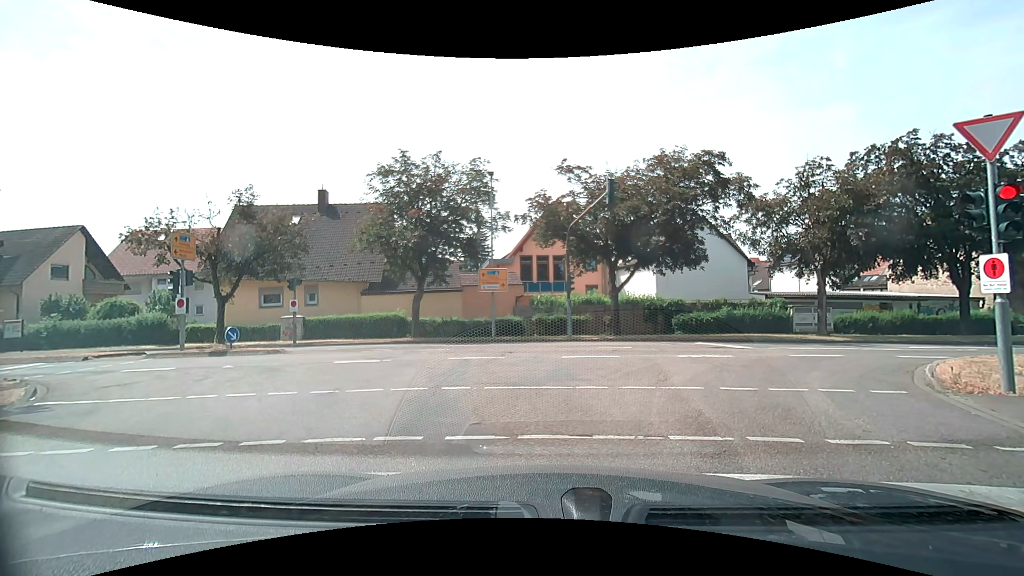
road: tertiary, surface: asphalt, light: Day
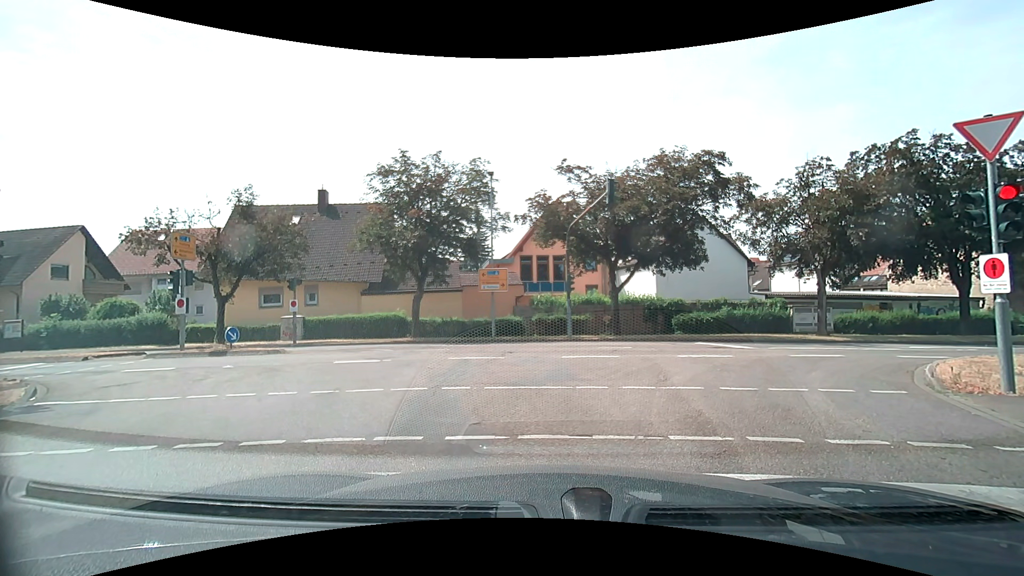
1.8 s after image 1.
(0.0, 0.0) m; 0°
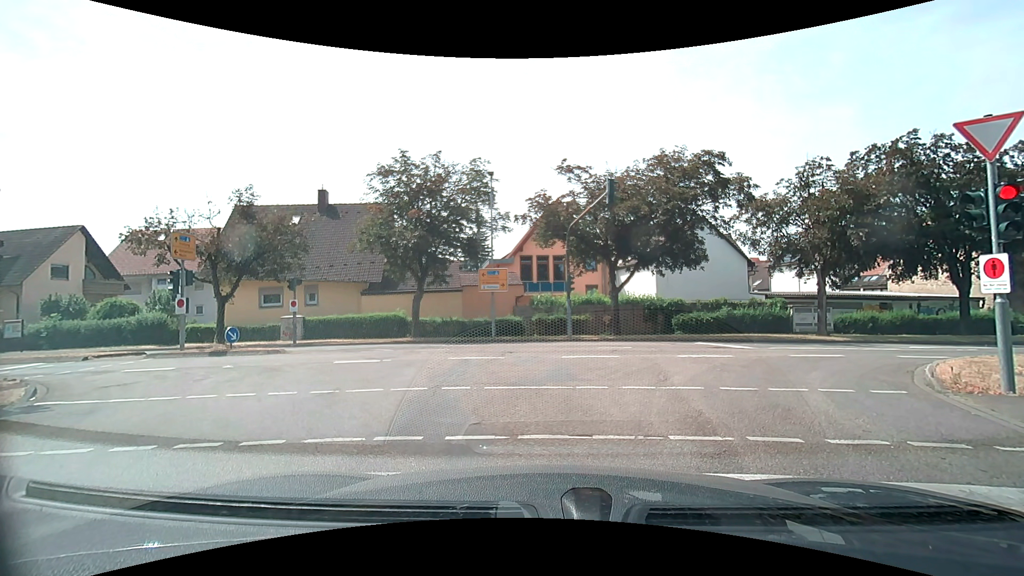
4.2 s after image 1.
(0.0, 0.0) m; 0°
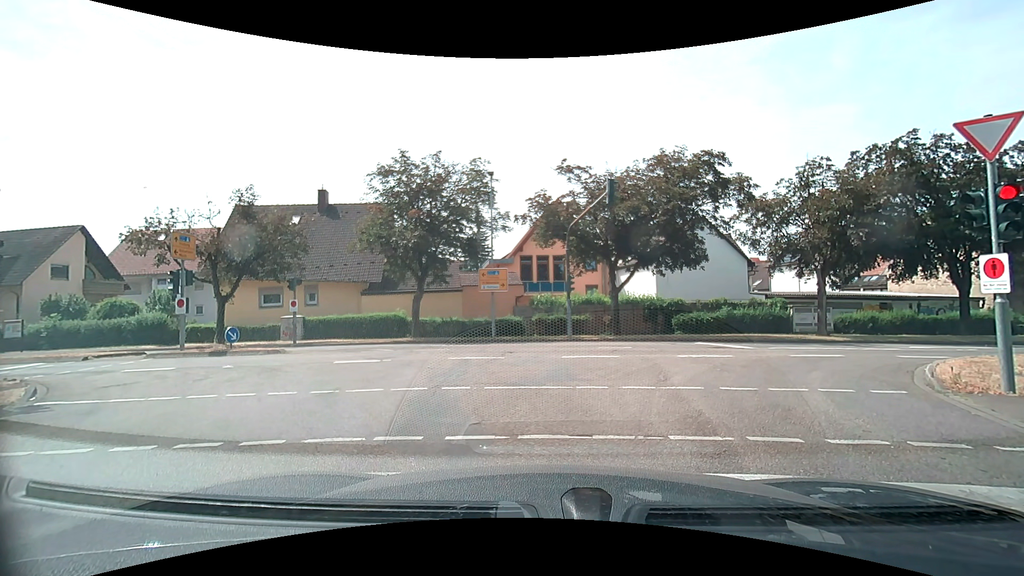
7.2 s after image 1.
(0.0, 0.0) m; 0°
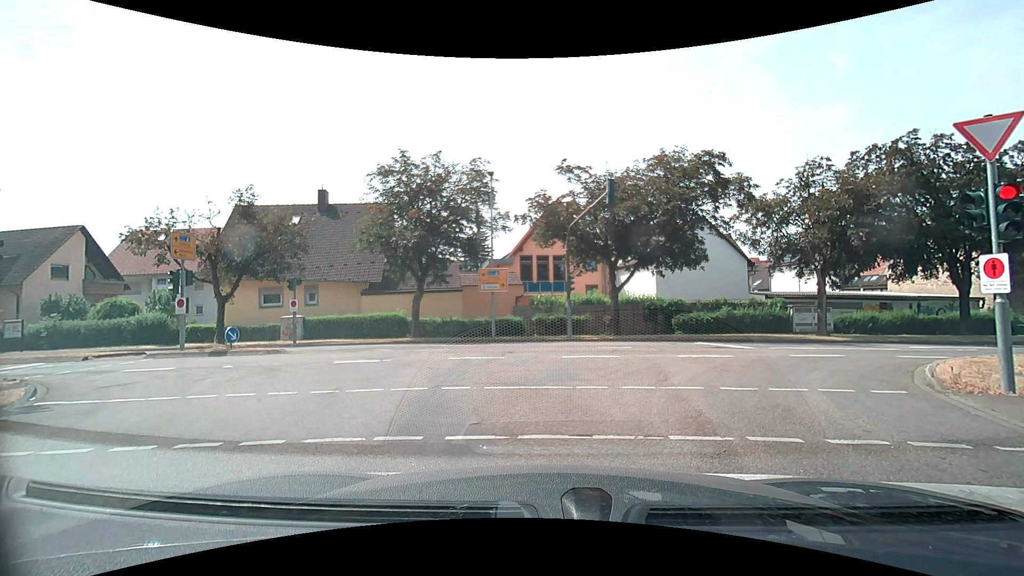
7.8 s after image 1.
(0.0, 0.0) m; 0°
